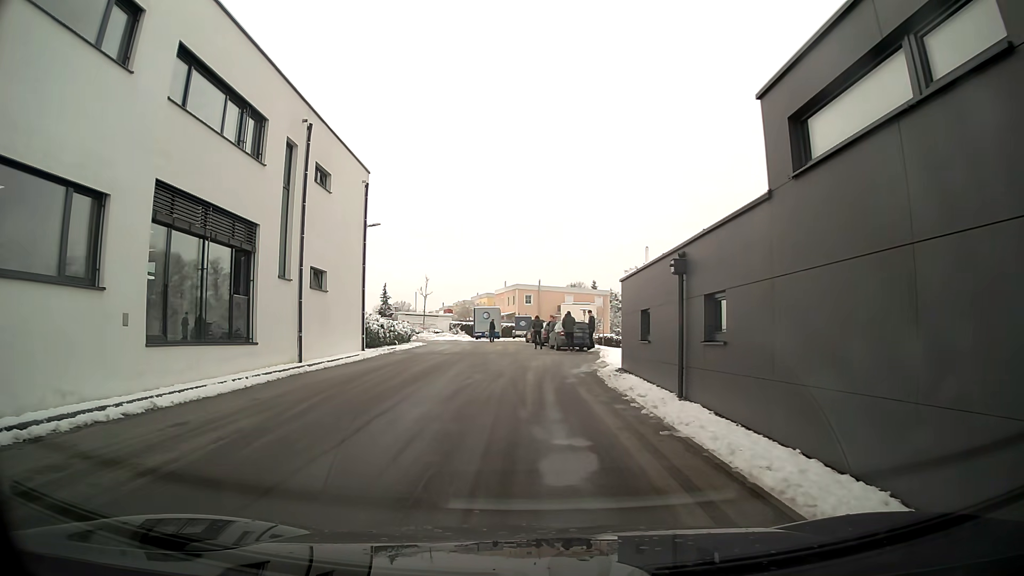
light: Day
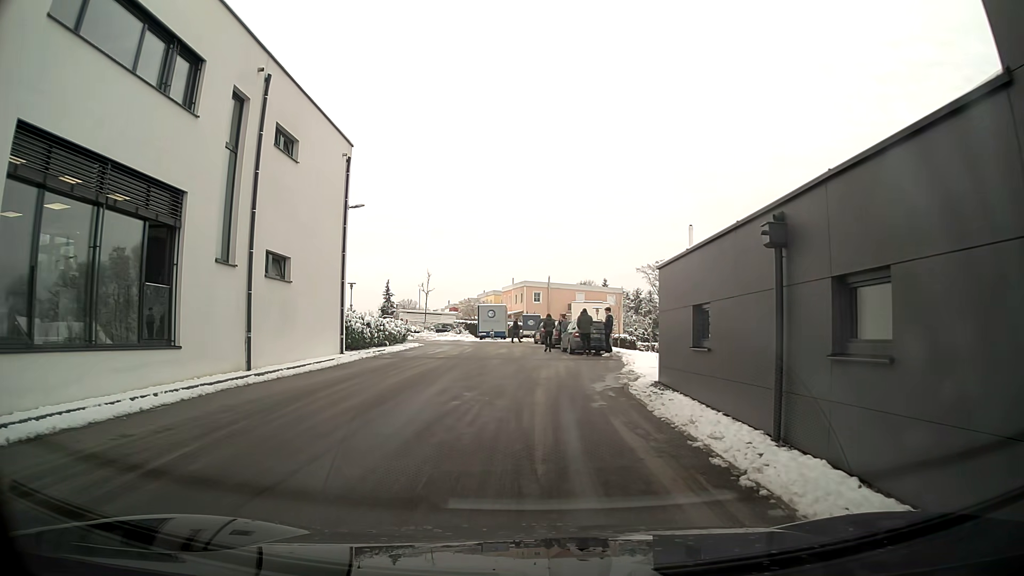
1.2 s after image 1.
(0.0, +4.6) m; 0°
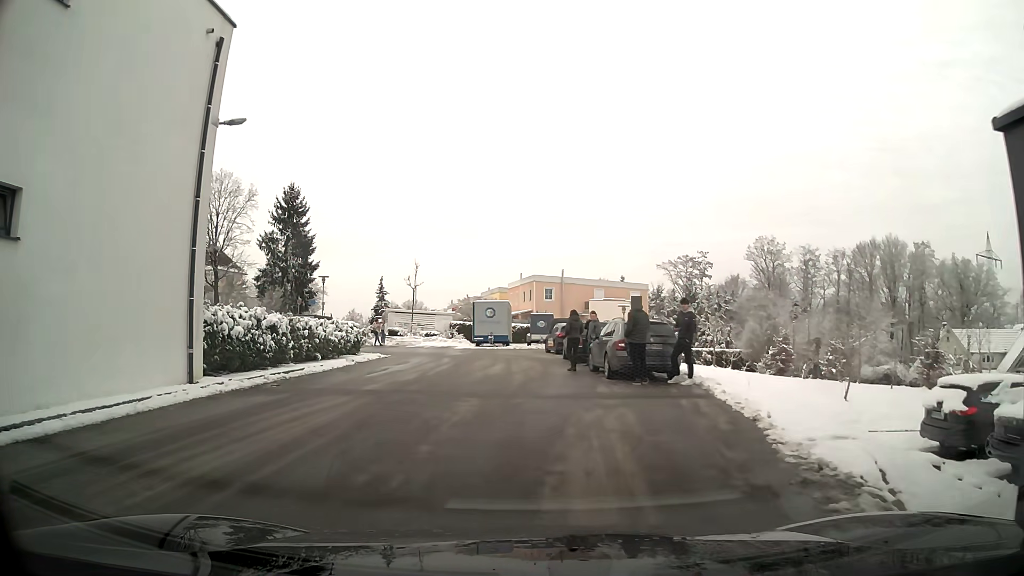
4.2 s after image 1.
(-0.1, +11.9) m; -2°
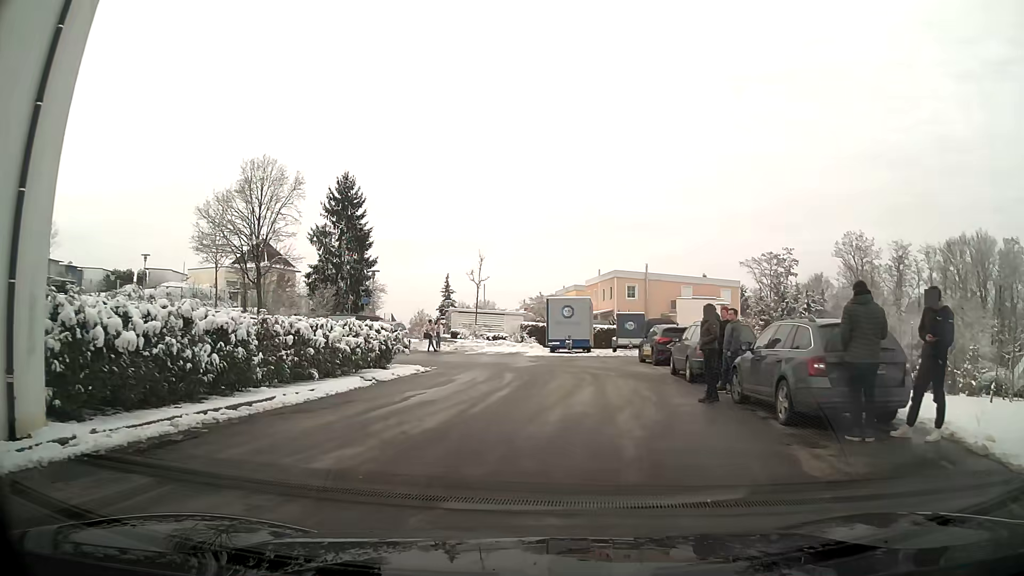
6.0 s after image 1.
(-0.4, +7.3) m; -5°
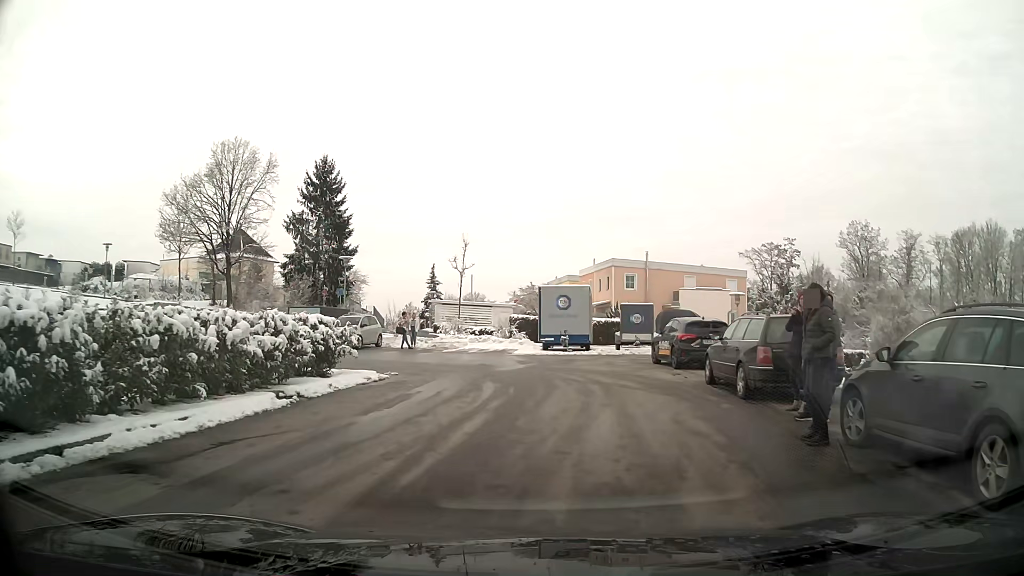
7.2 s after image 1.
(0.0, +4.9) m; +1°
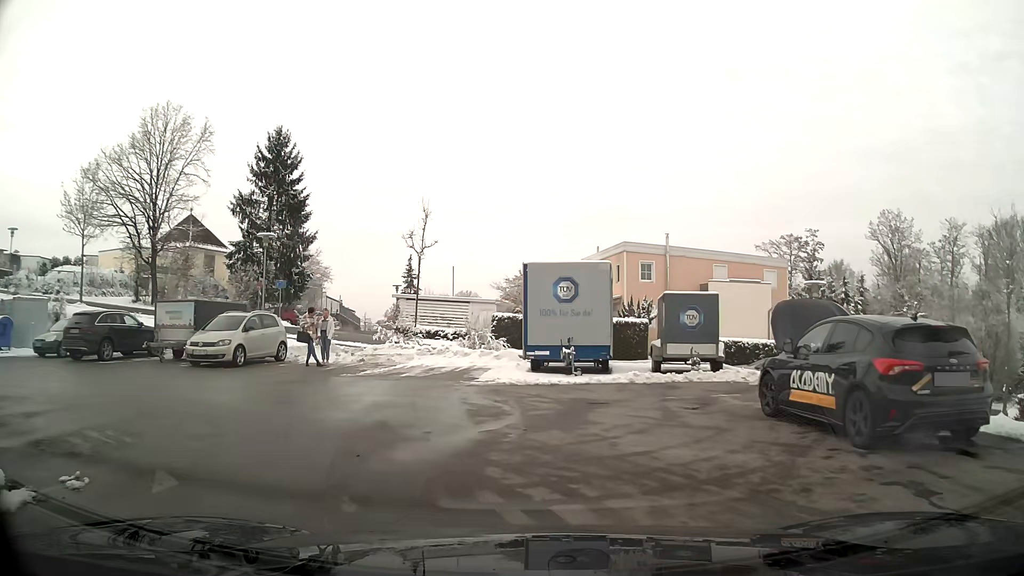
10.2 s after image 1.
(+0.3, +11.8) m; -1°
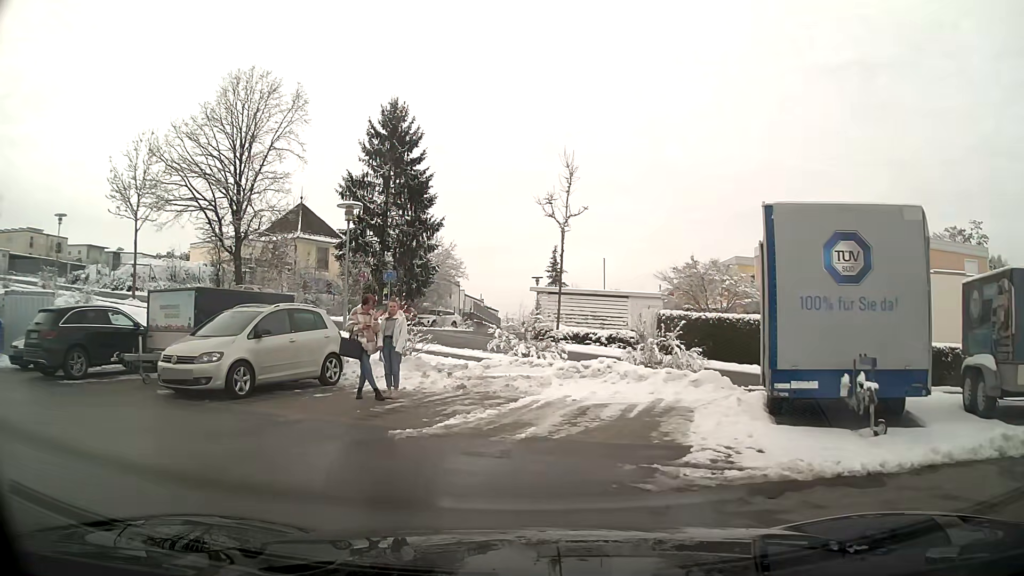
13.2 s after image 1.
(-0.9, +8.5) m; -12°
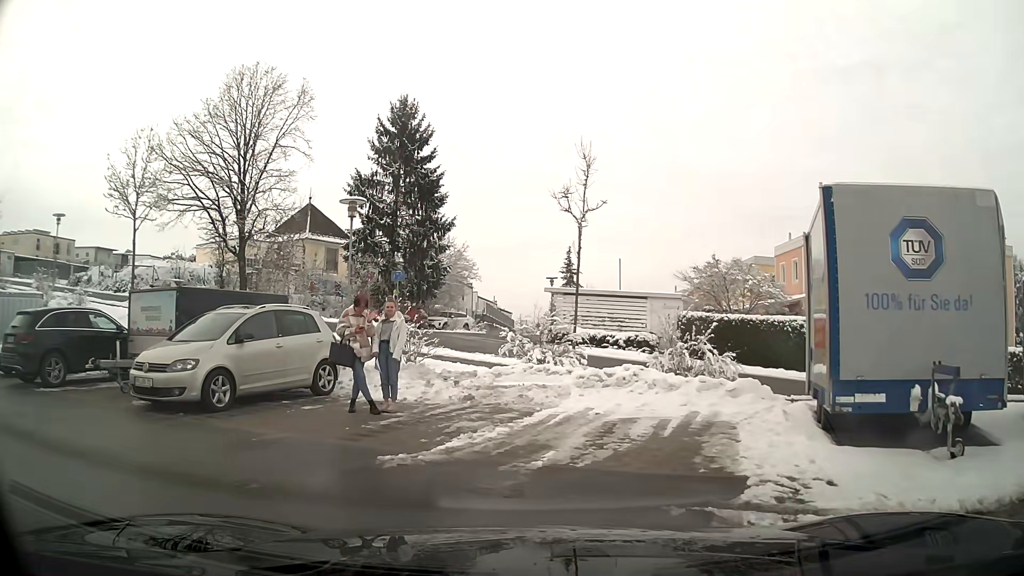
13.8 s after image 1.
(0.0, +1.4) m; 0°
